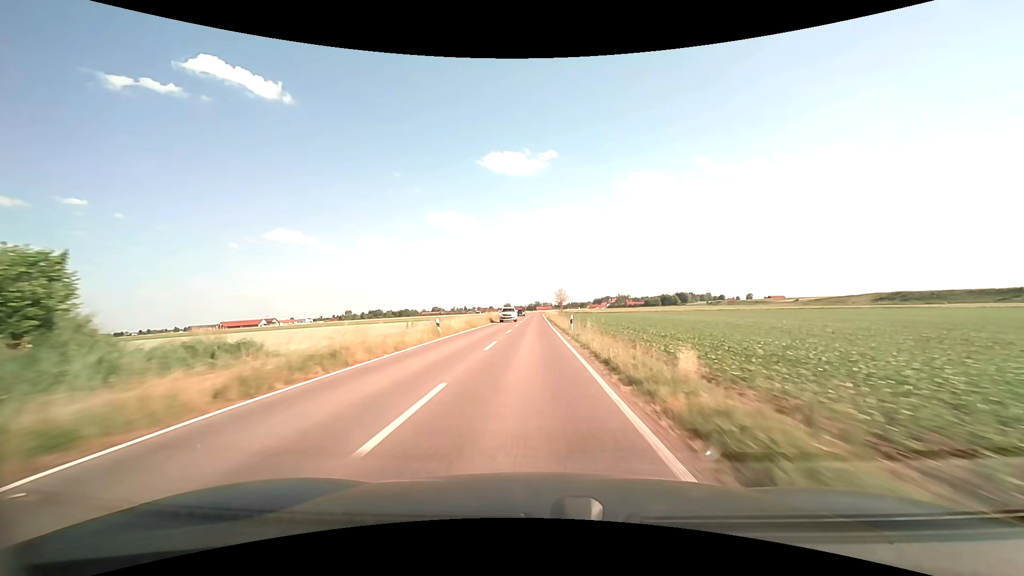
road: tertiary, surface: asphalt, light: Day
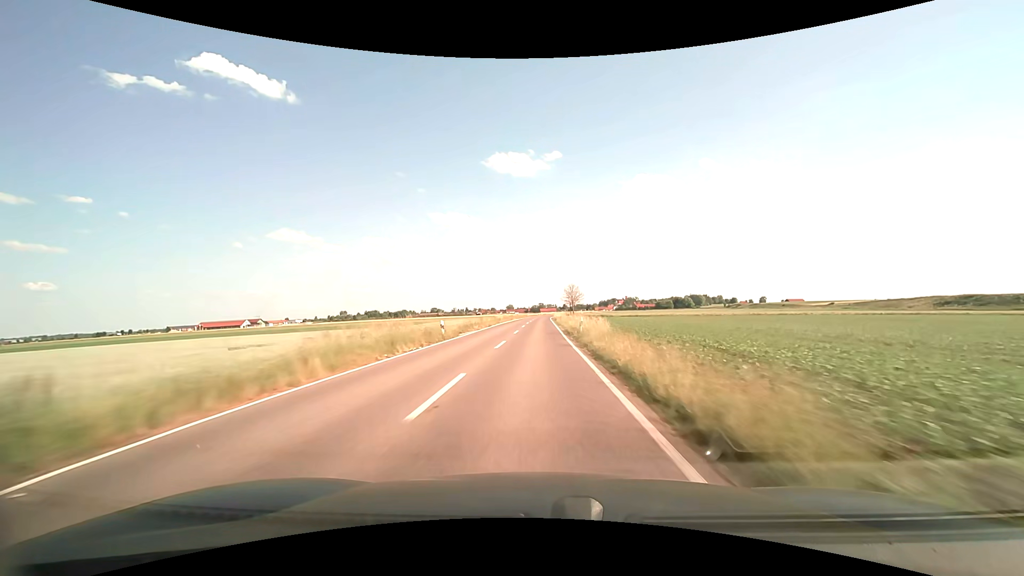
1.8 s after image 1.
(-0.2, +46.1) m; -1°
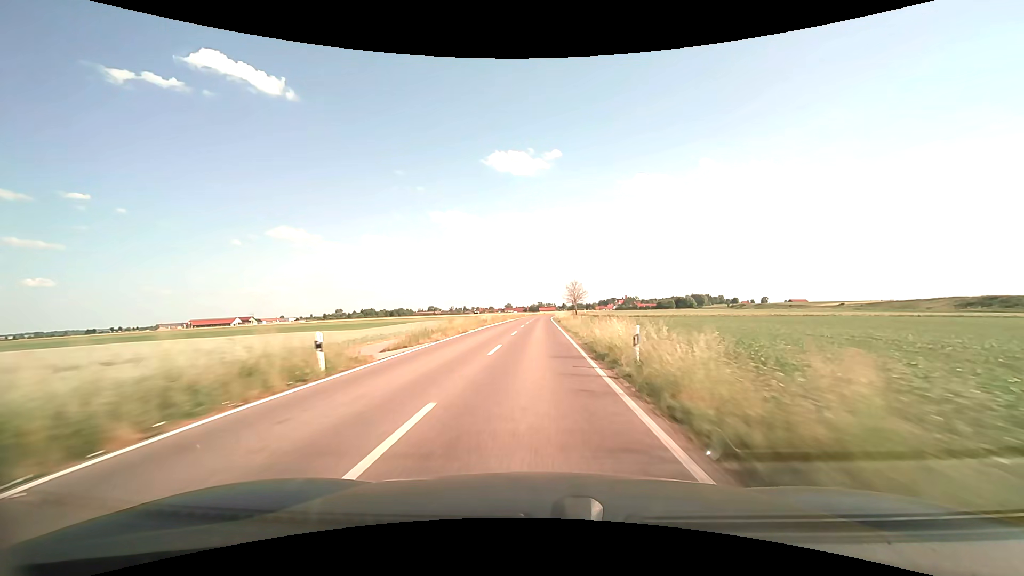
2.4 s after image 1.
(0.0, +15.3) m; 0°
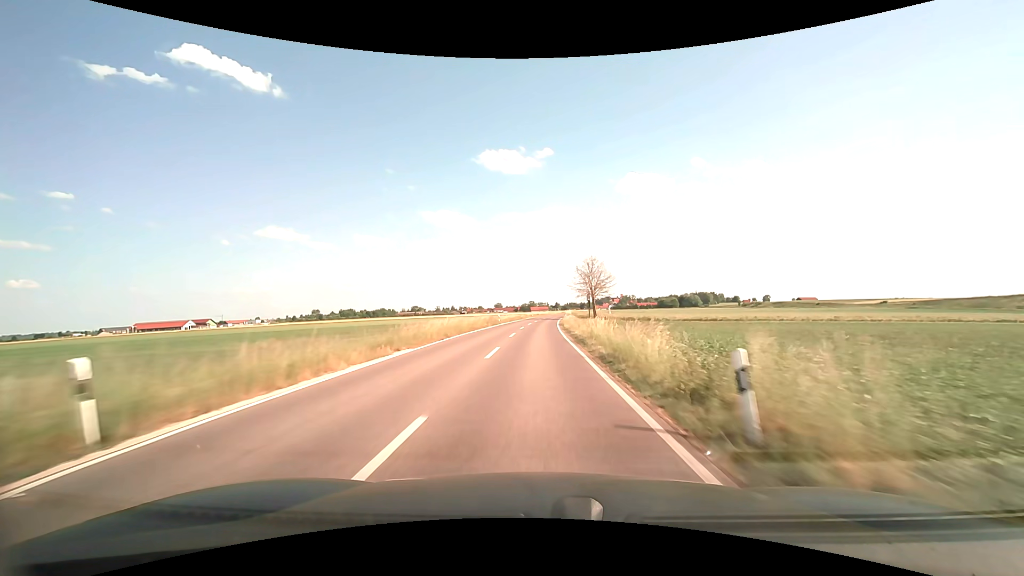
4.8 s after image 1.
(+0.5, +60.7) m; +1°
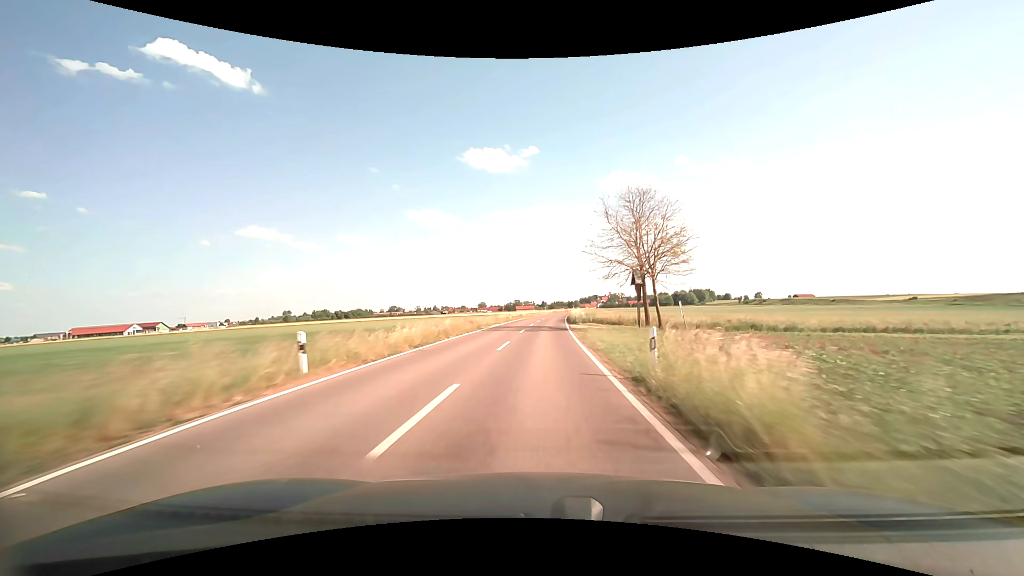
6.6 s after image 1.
(+0.4, +45.3) m; +2°
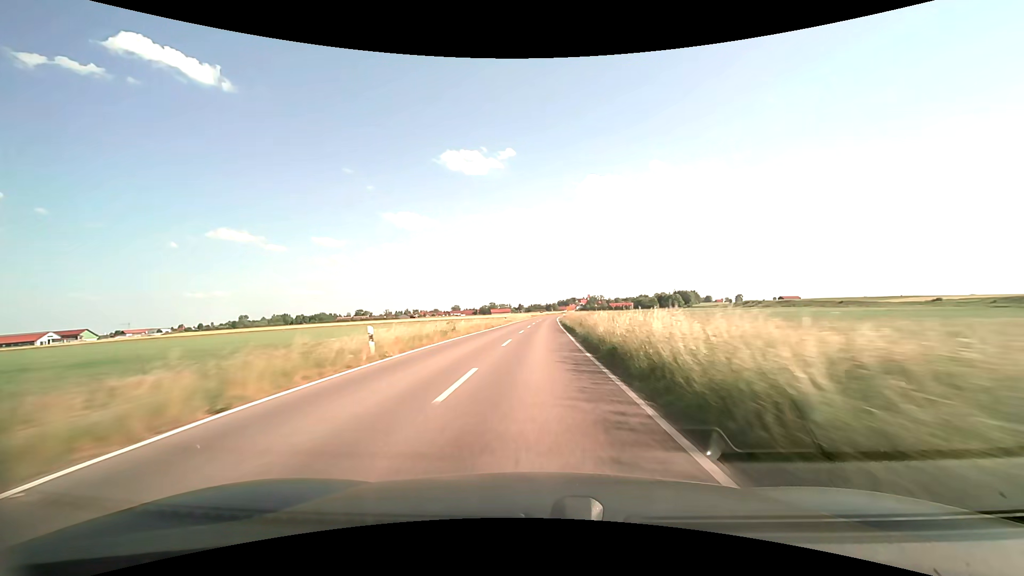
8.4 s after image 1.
(+1.0, +45.1) m; +3°
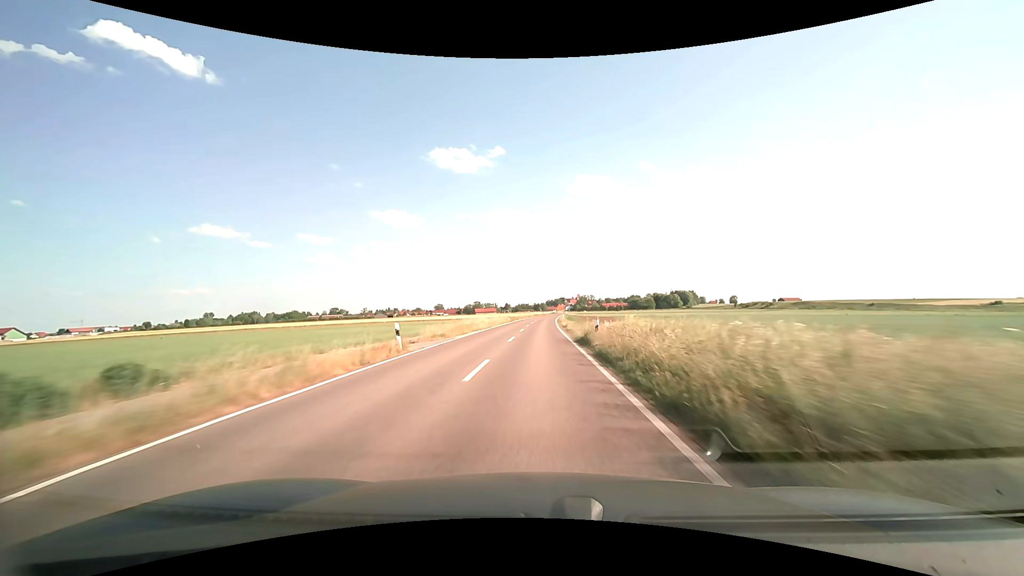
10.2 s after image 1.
(+0.6, +45.2) m; +1°
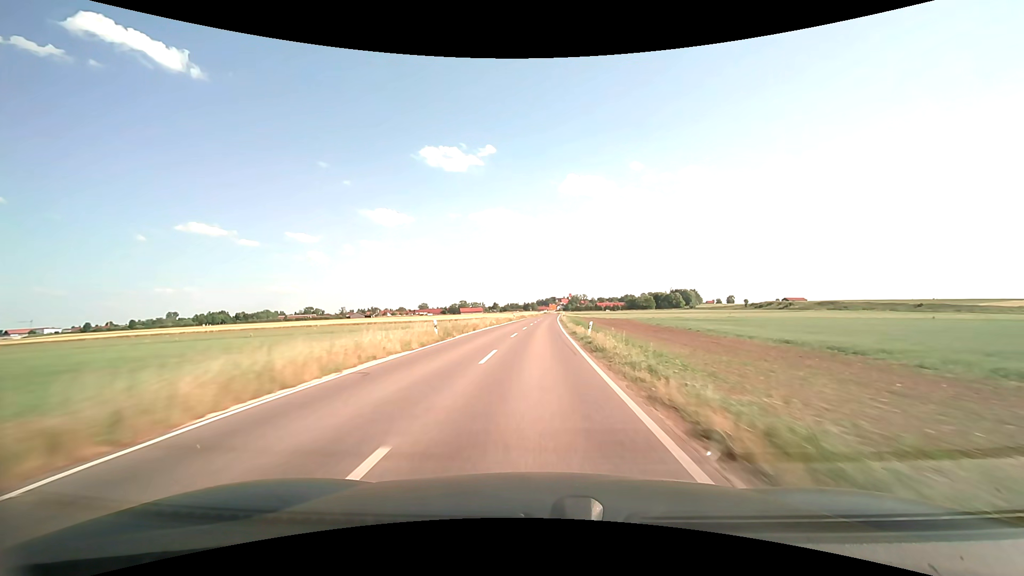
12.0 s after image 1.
(+0.4, +45.3) m; +1°
(0, +10) (0, +20) (0, +30) (+1, +40) (+1, +50) (+1, +60) (+2, +70) (+2, +80) (+2, +90) (+3, +100) m
